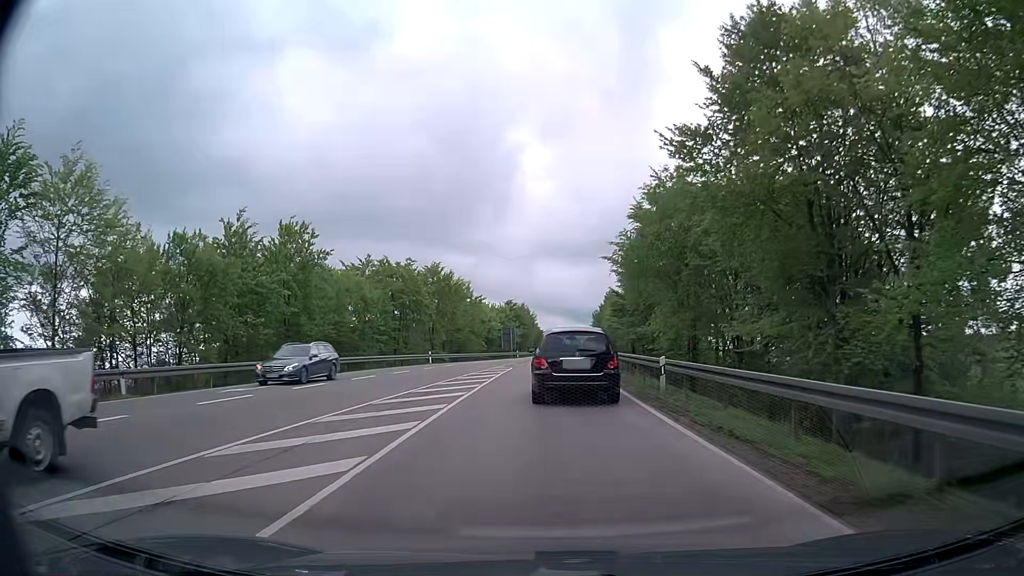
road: primary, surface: asphalt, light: Day
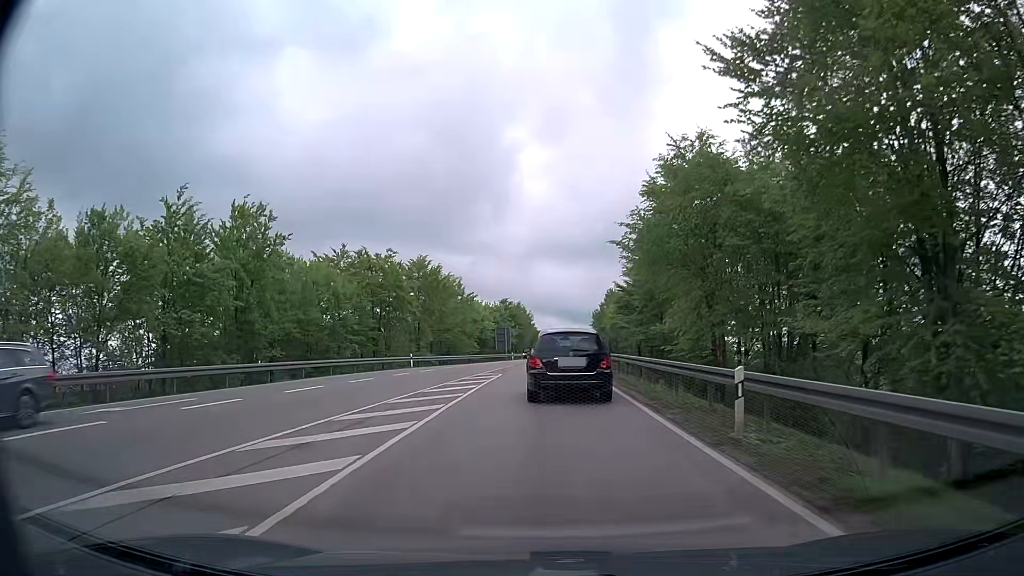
(+0.1, +7.1) m; 0°
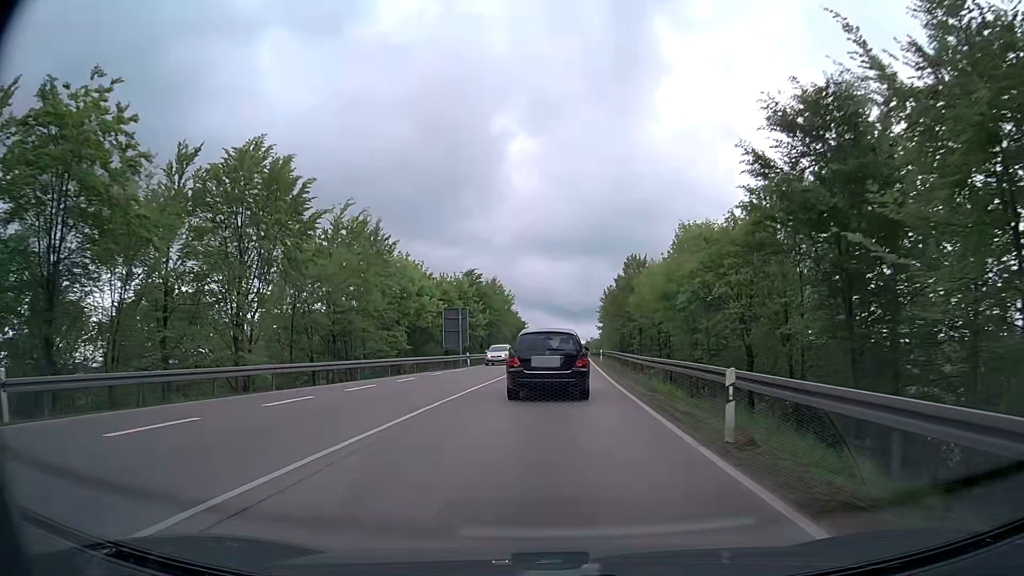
(+0.3, +41.1) m; +1°
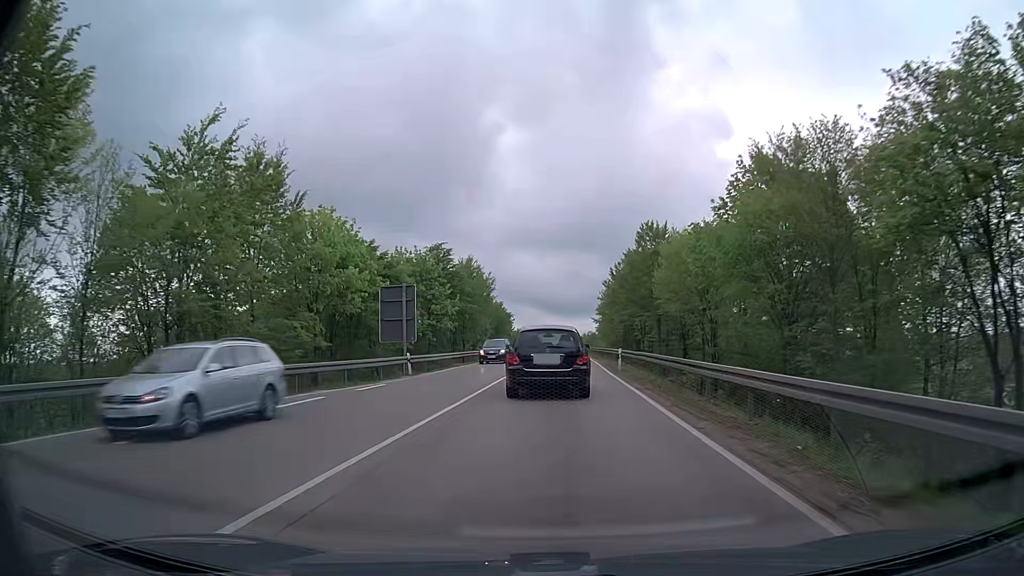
(+0.2, +18.2) m; +1°
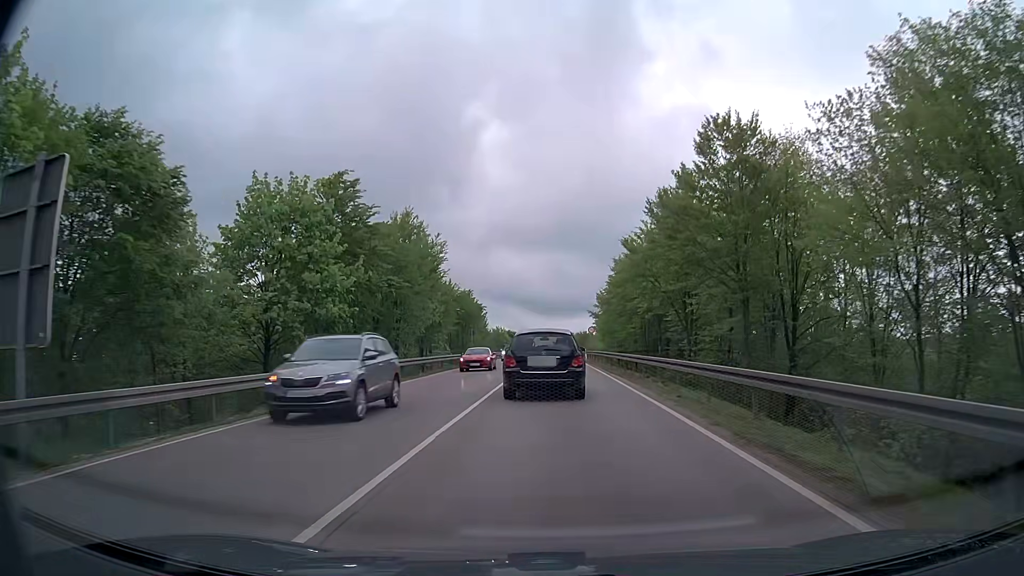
(+0.4, +27.8) m; +1°
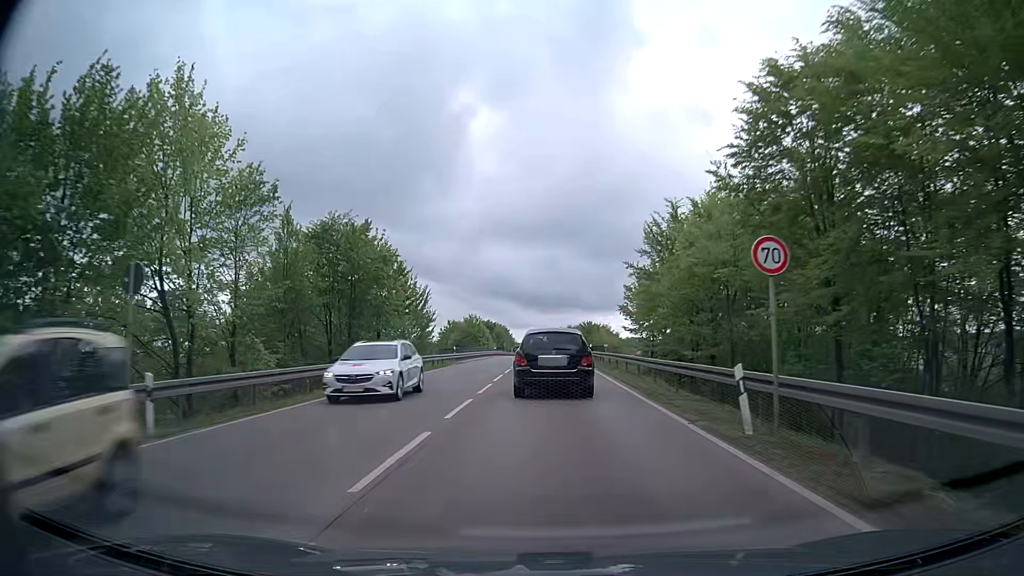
(+0.4, +49.6) m; 0°
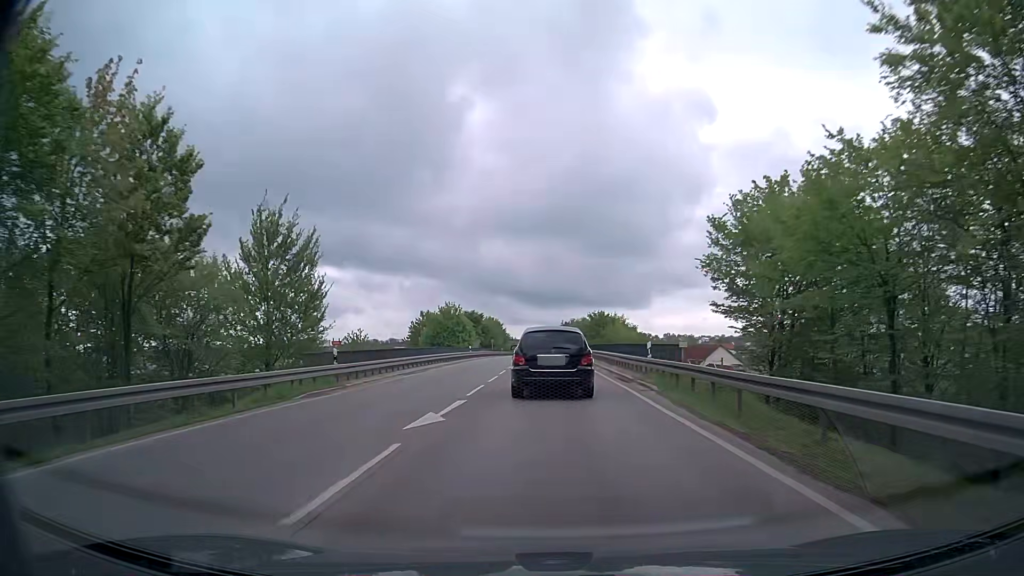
(+0.2, +31.4) m; 0°
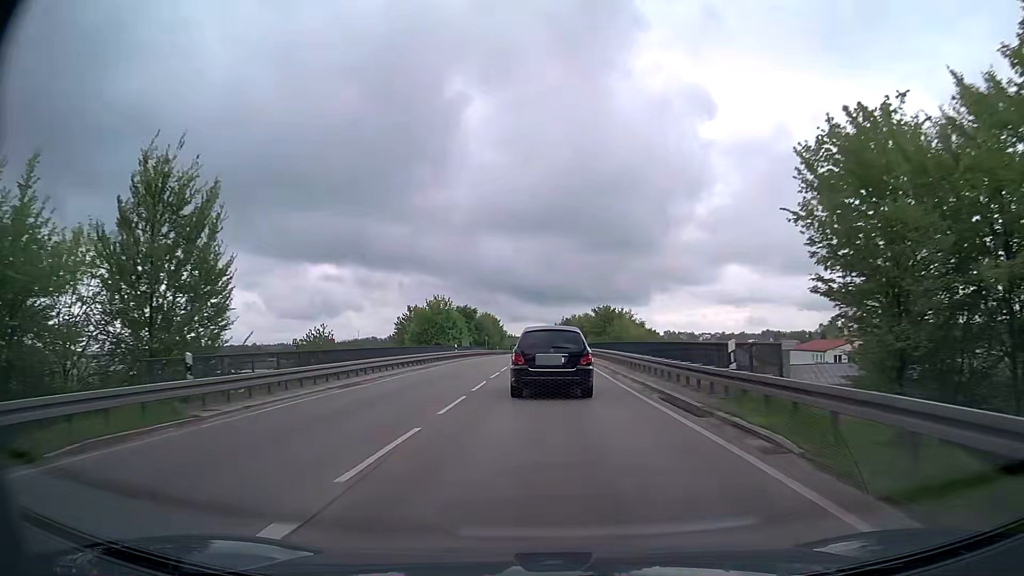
(0.0, +10.5) m; 0°
(0, +10) (0, +20) (0, +30) (0, +40) (0, +50) (0, +60) (0, +70) (0, +80) (0, +90) (0, +100) m
